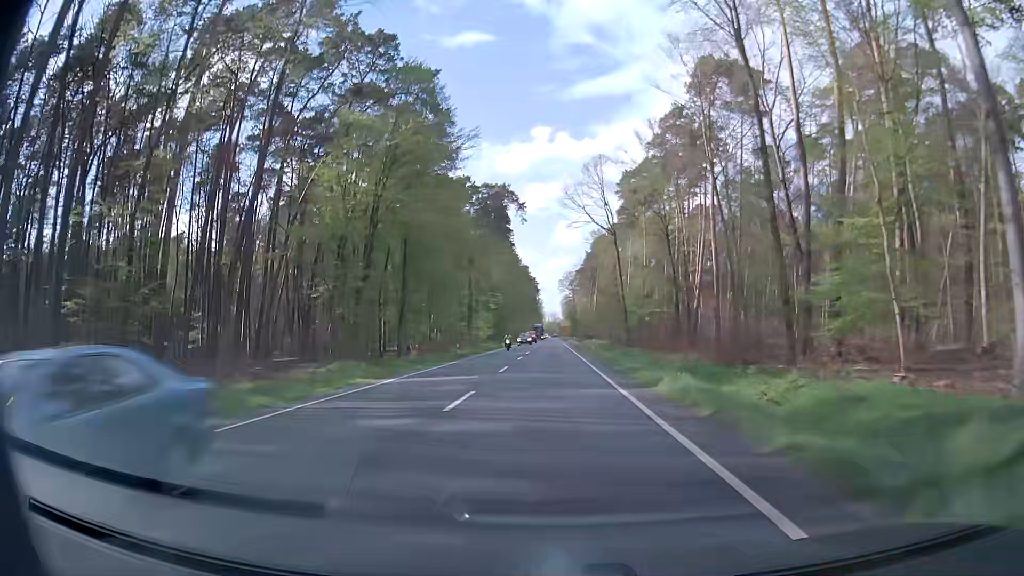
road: primary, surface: asphalt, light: Day
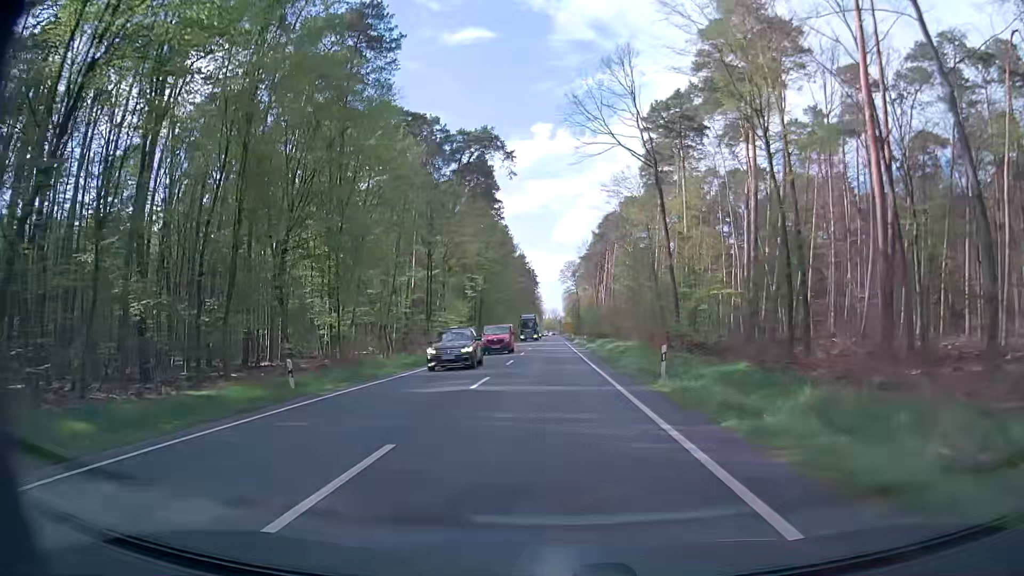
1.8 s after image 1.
(+0.1, +32.4) m; +1°
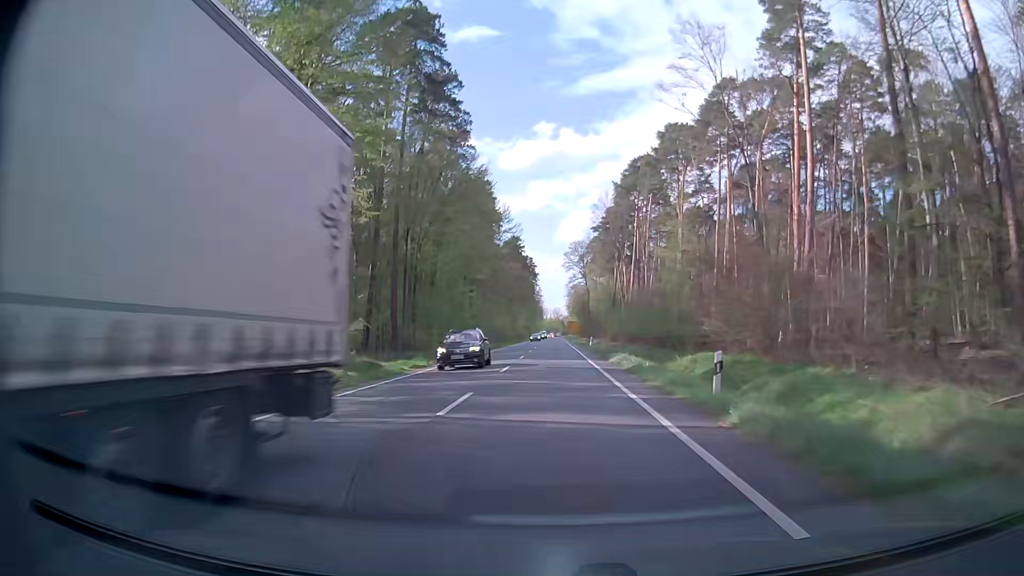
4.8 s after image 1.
(-0.6, +54.0) m; 0°
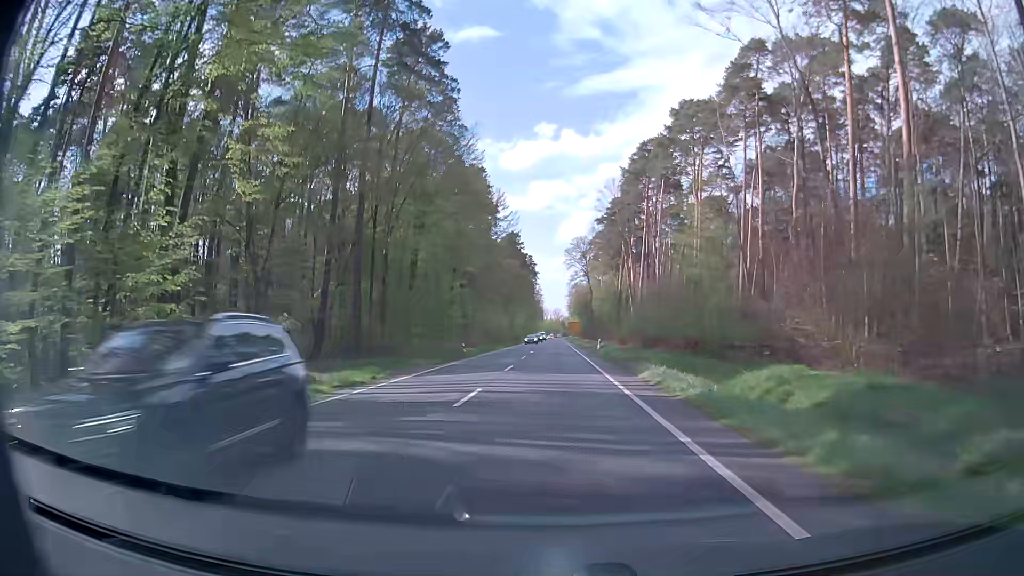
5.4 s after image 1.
(-0.1, +10.8) m; 0°
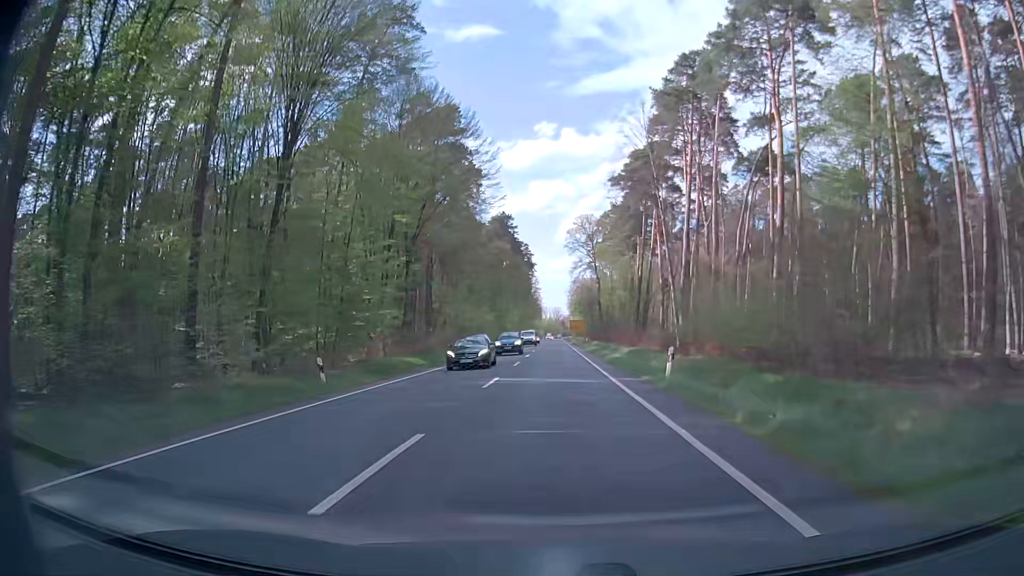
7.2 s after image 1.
(-0.2, +32.3) m; 0°
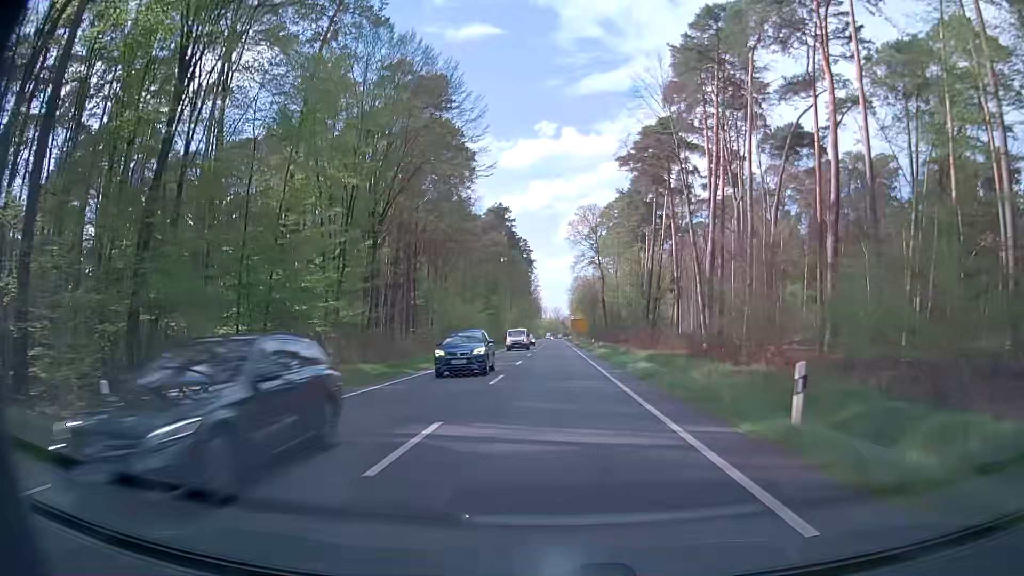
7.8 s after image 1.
(0.0, +10.8) m; -1°
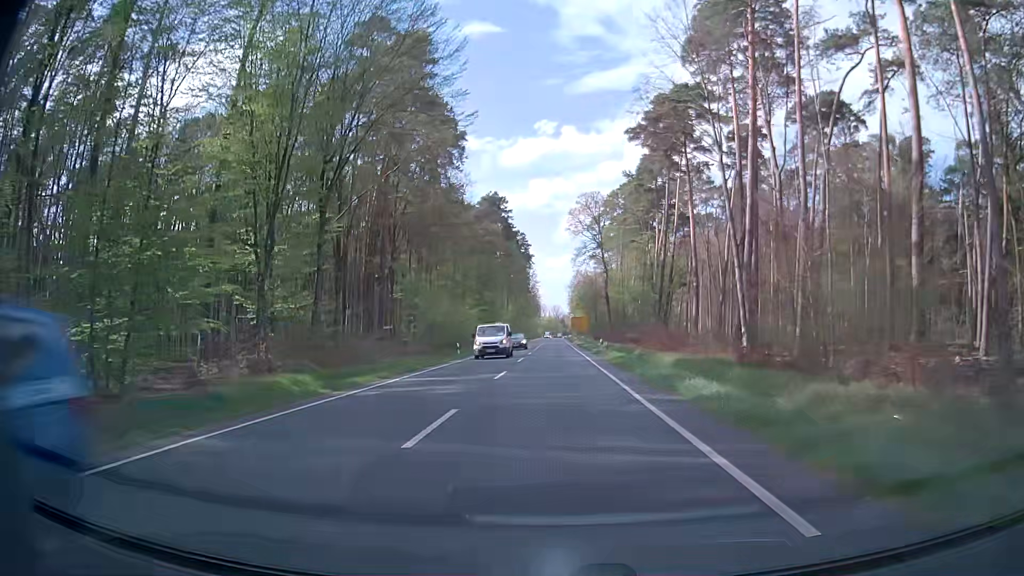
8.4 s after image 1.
(+0.1, +10.7) m; 0°
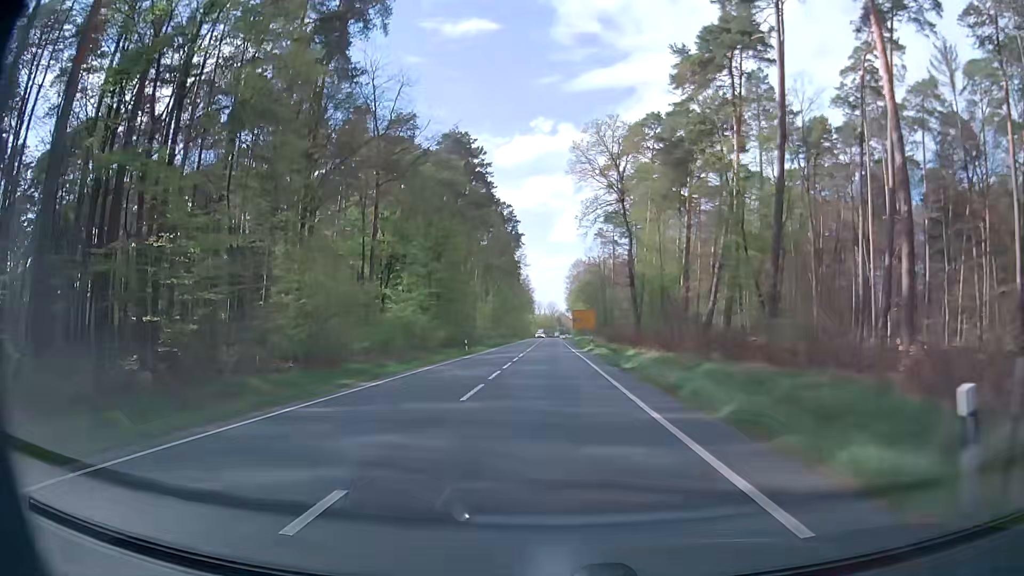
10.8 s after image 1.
(+0.2, +43.0) m; 0°
(0, +10) (0, +20) (0, +30) (0, +40) (0, +50) (0, +60) (0, +70) (0, +80) (0, +90) (0, +100) m
